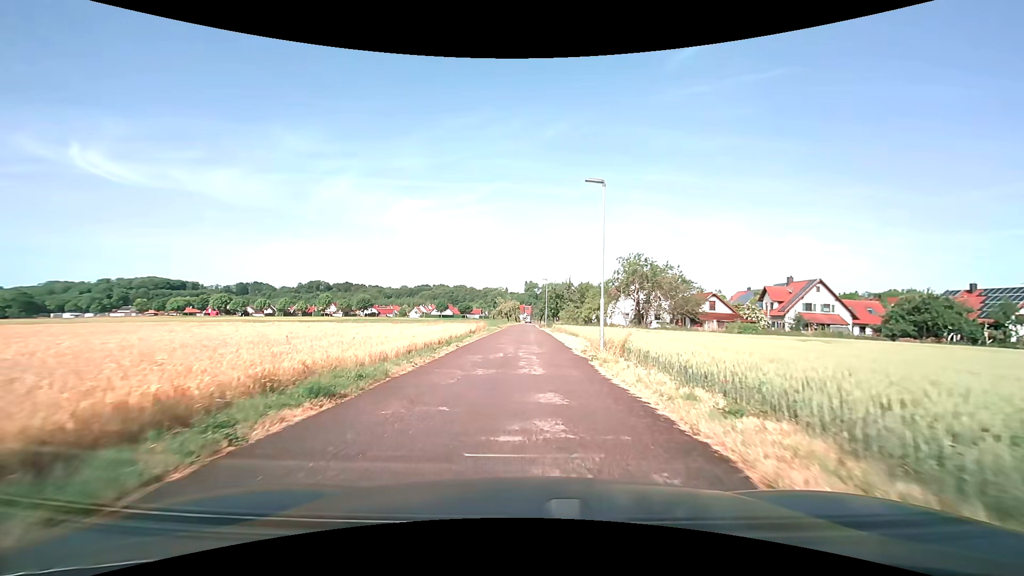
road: residential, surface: asphalt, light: Day
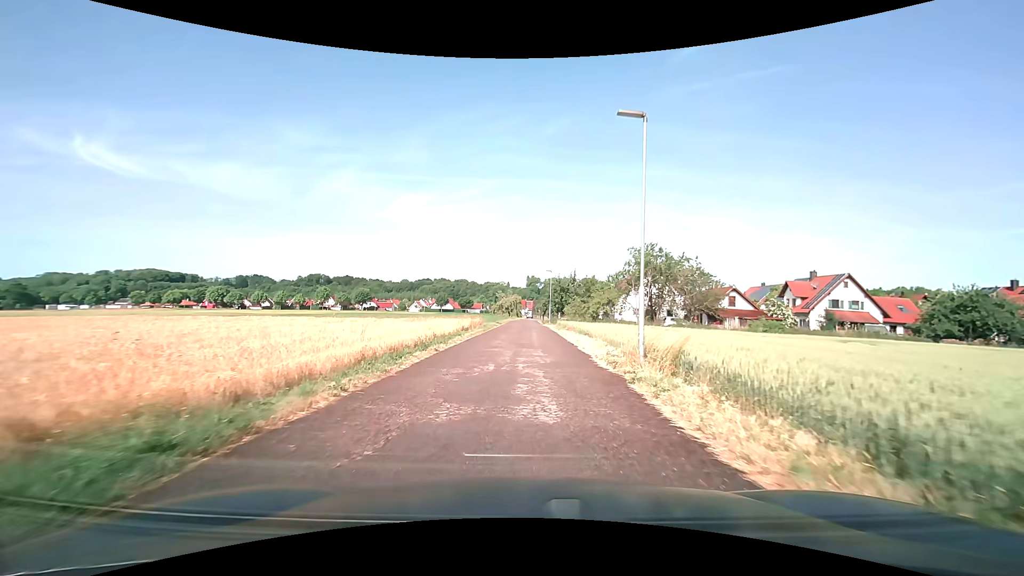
(-0.1, +5.6) m; -1°
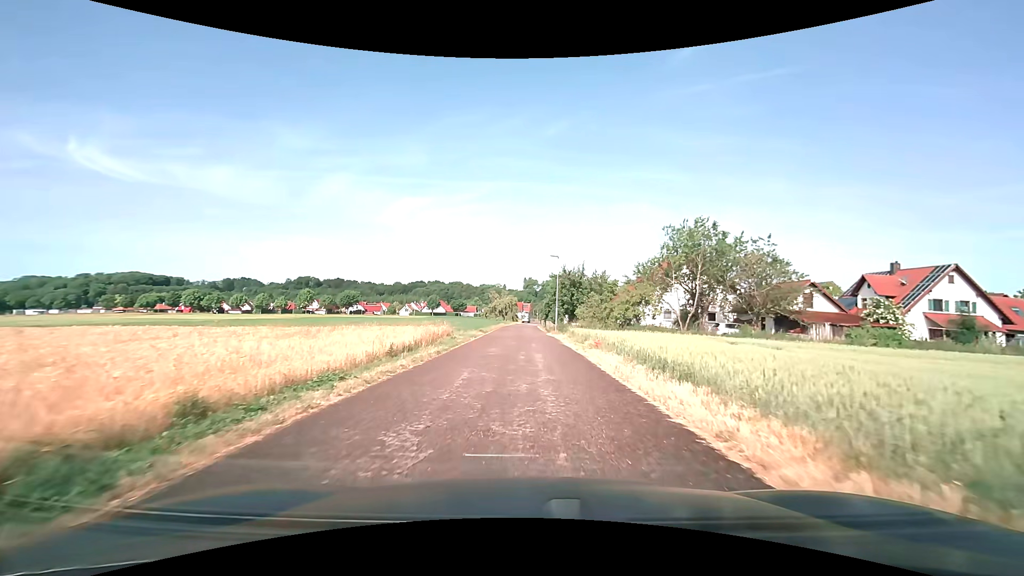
(0.0, +17.0) m; +1°
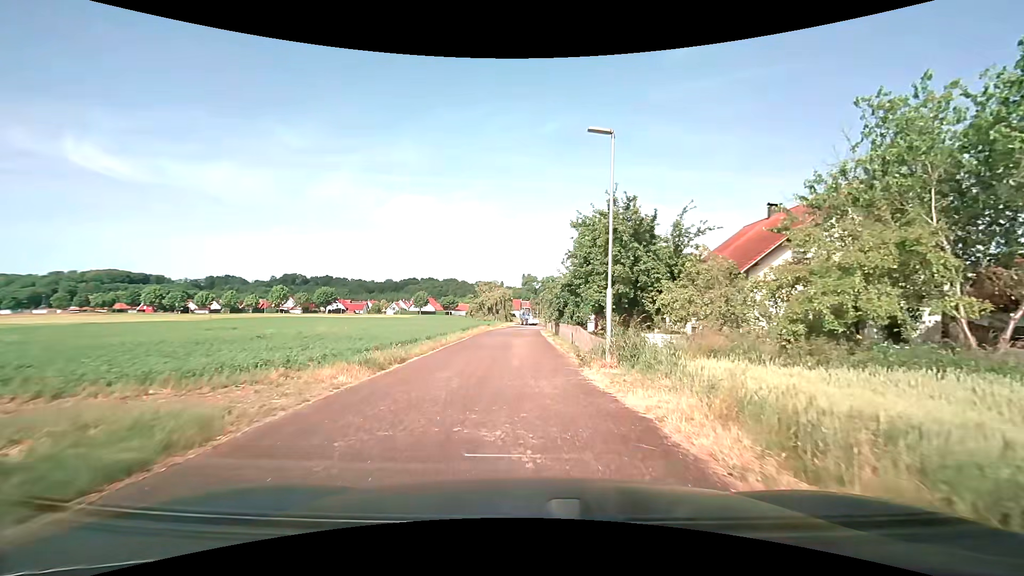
(+0.1, +26.3) m; 0°
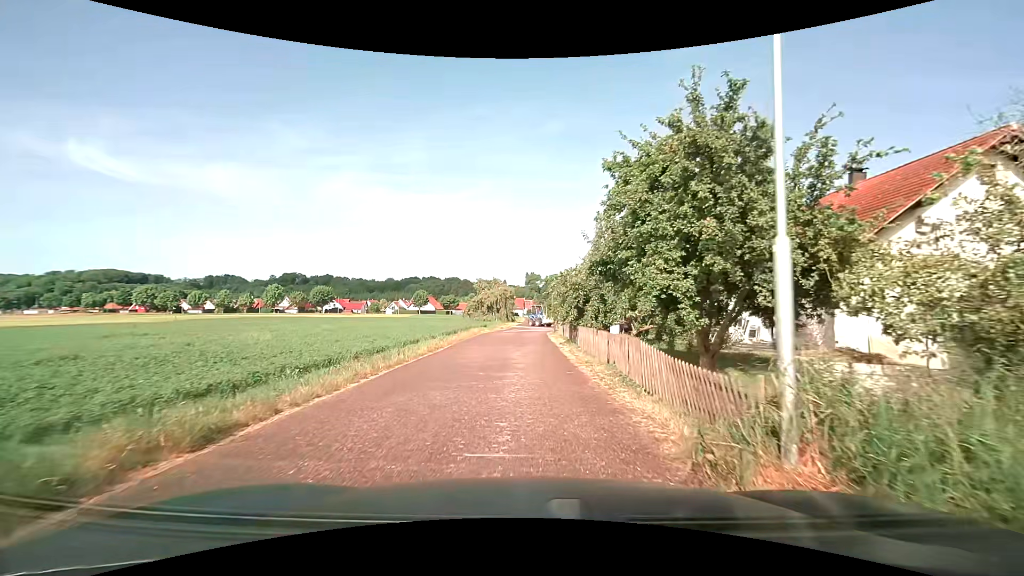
(-0.1, +8.2) m; -1°
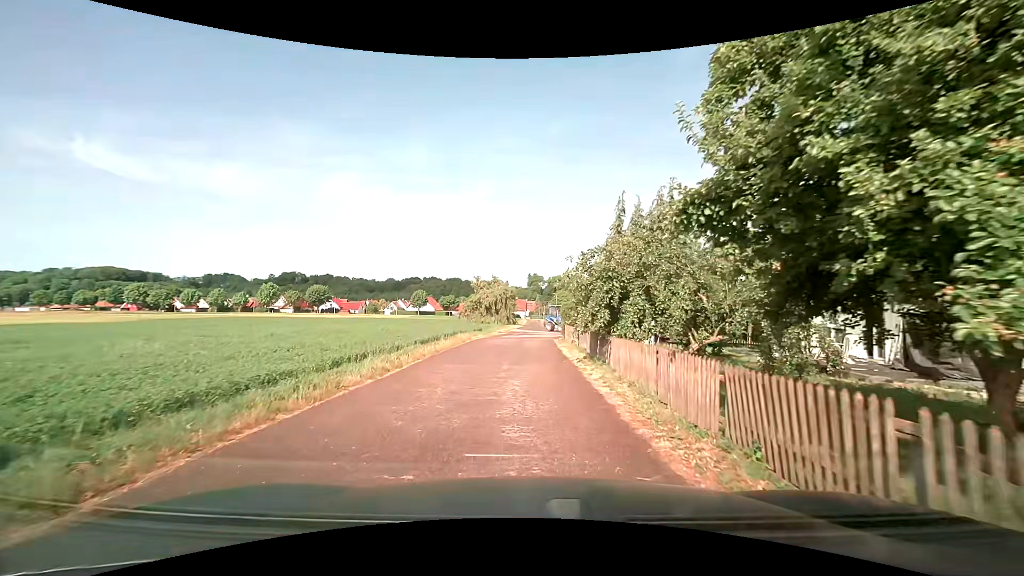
(0.0, +6.8) m; -1°
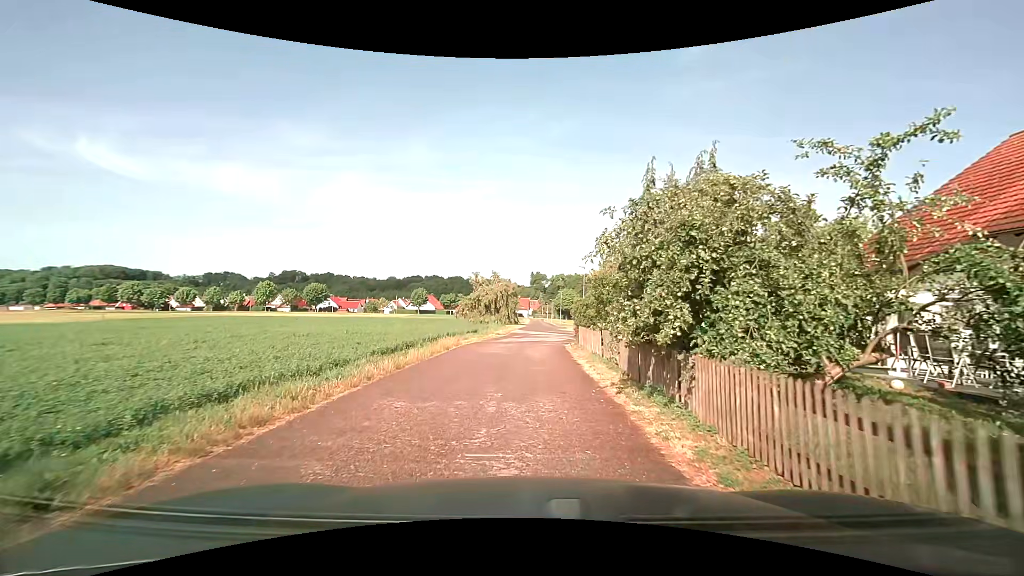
(+0.1, +5.7) m; +1°
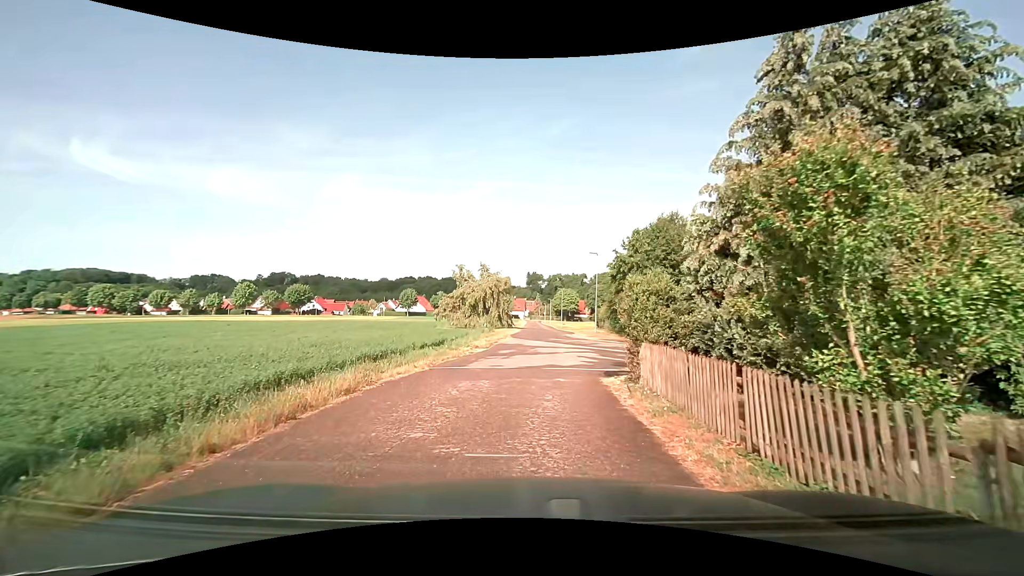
(-0.1, +12.0) m; 0°
(0, +10) (+1, +20) (+2, +30) (+2, +40) (+3, +50) (+3, +60) (+3, +70) (+3, +80) (+3, +90) (+3, +100) m
